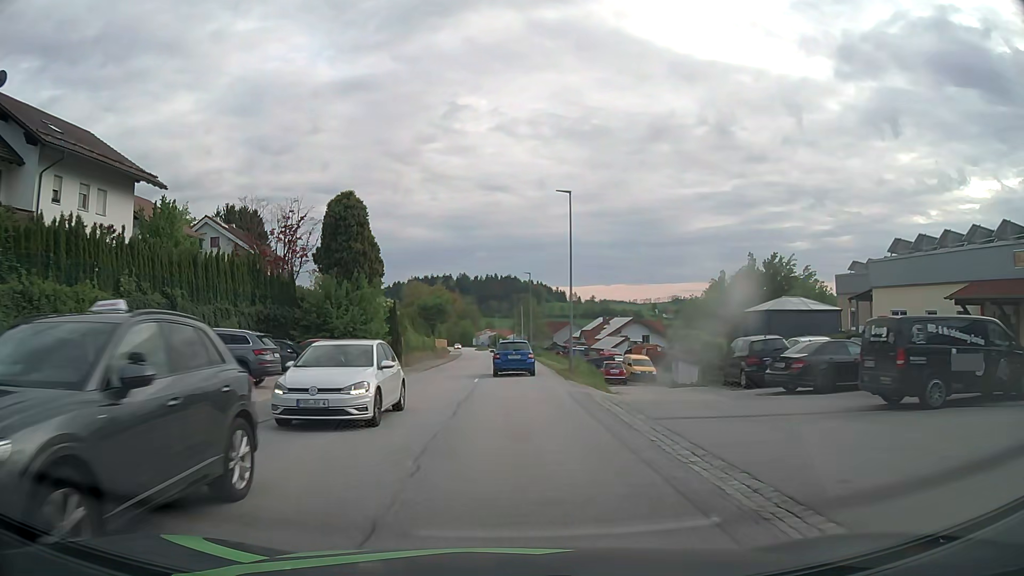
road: tertiary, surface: asphalt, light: Day
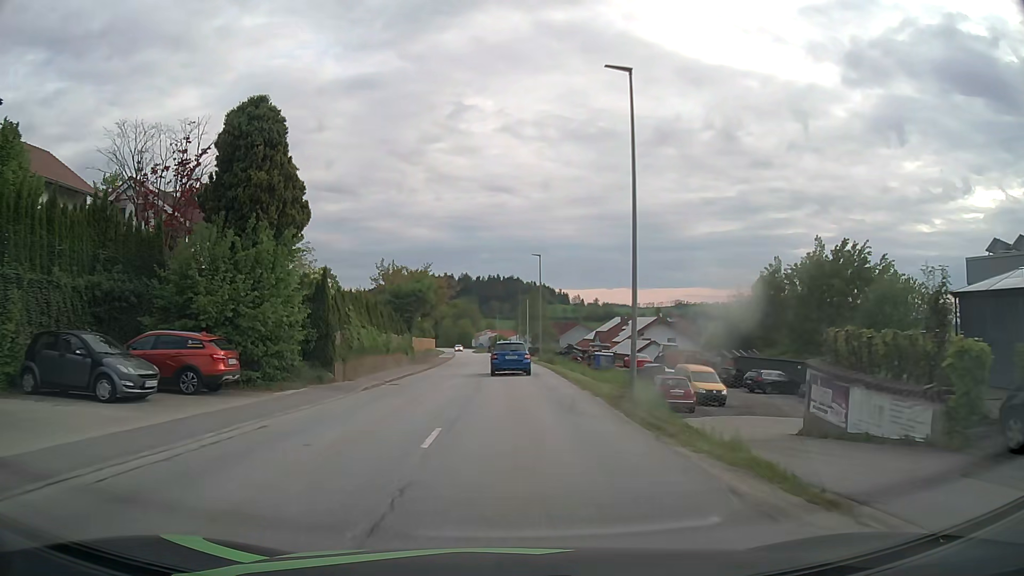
(0.0, +15.2) m; 0°
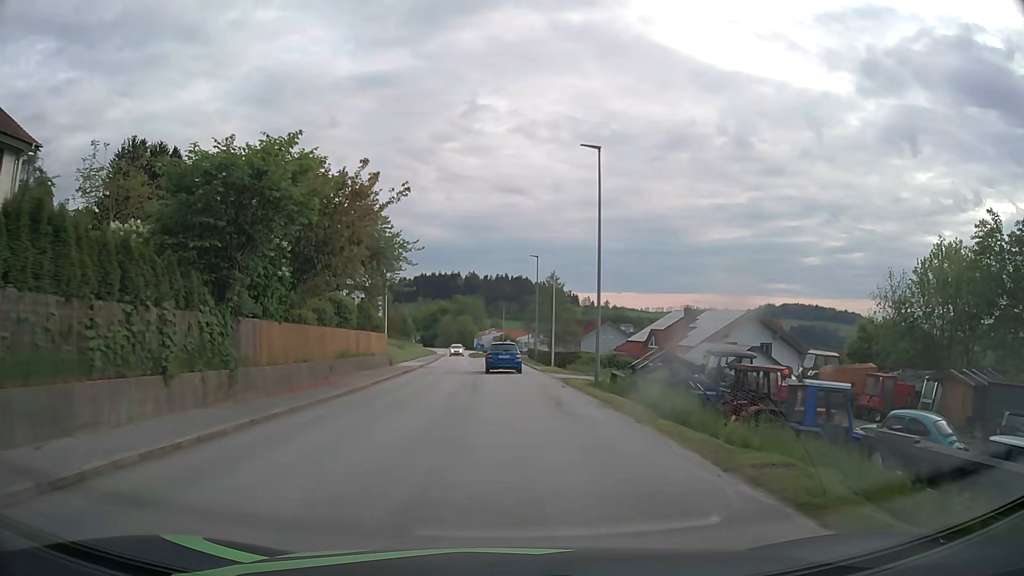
(-0.1, +30.0) m; 0°
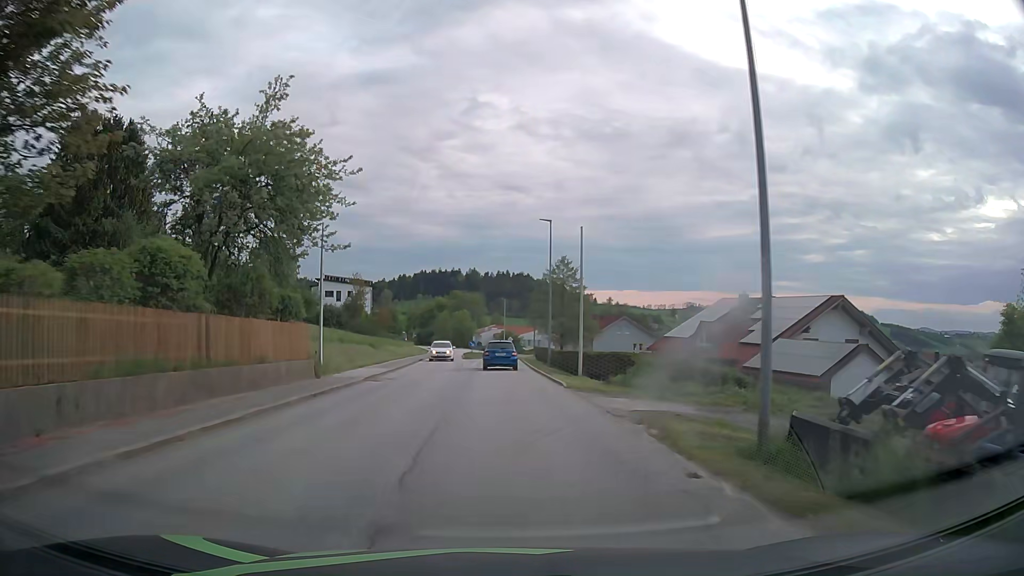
(0.0, +15.0) m; 0°
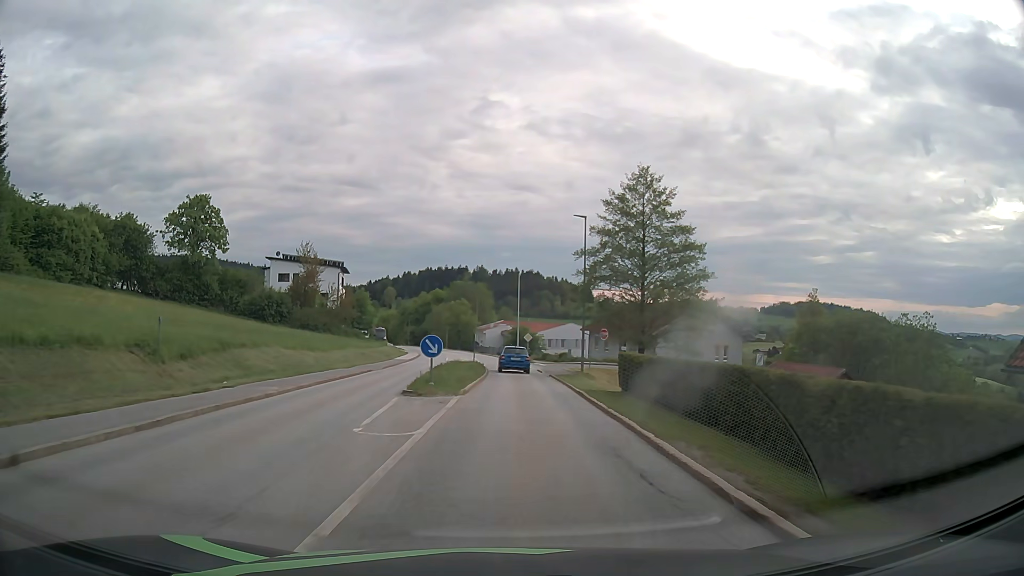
(-0.7, +37.8) m; -1°
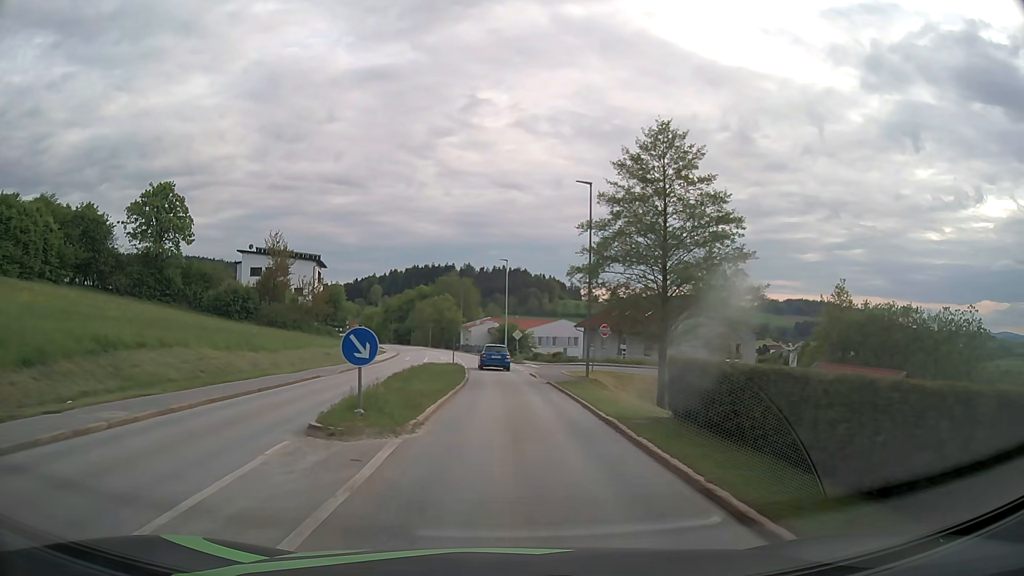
(+0.1, +7.5) m; +1°
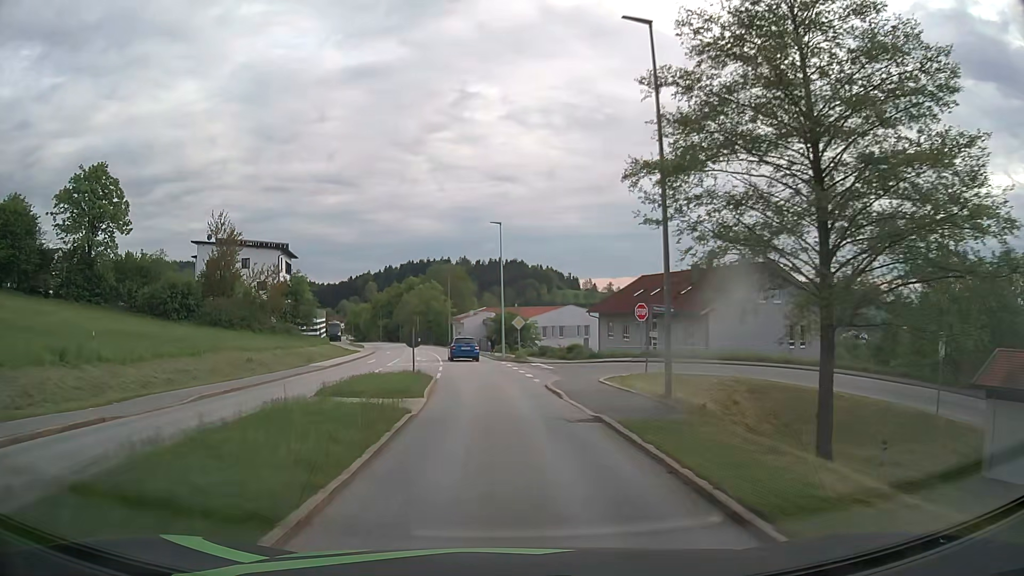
(+0.1, +15.0) m; 0°
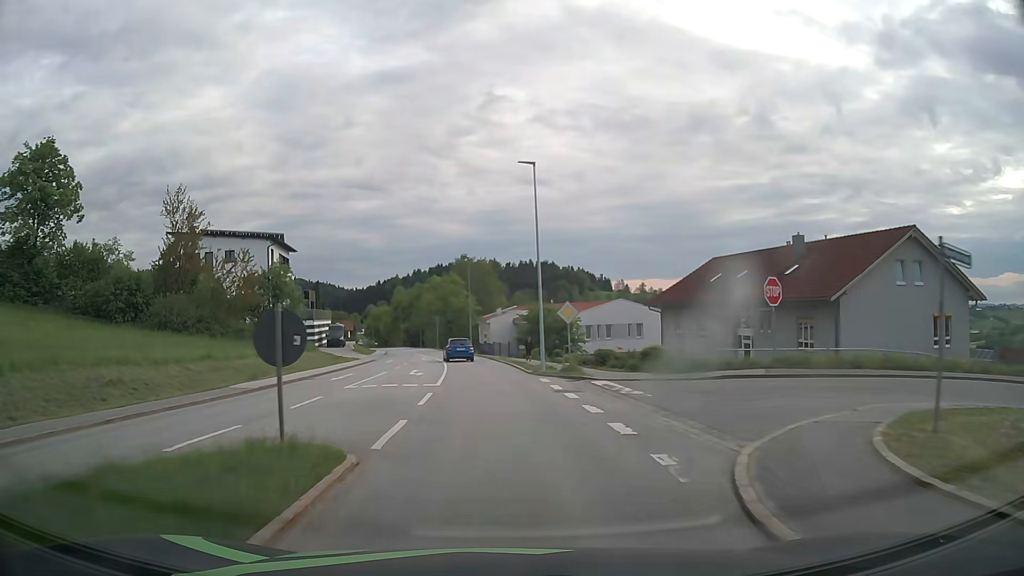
(-0.3, +15.1) m; -2°
(0, +10) (-1, +20) (-2, +30) (-3, +40) (-4, +50) (-6, +60) (-8, +69) (-10, +79) (-12, +89) (-14, +99) m
